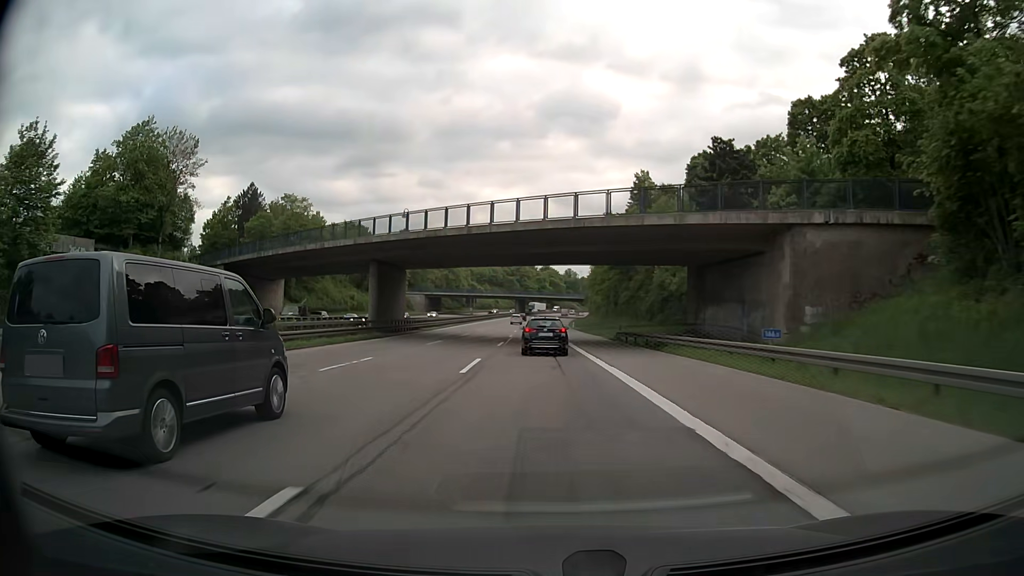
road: motorway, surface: asphalt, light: Day
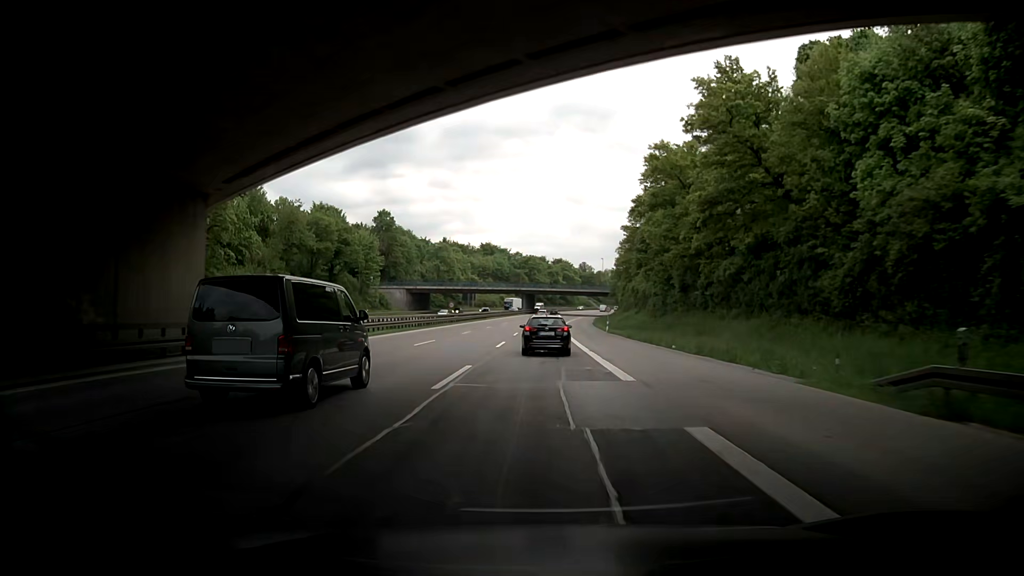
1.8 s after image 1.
(-0.6, +40.3) m; -1°
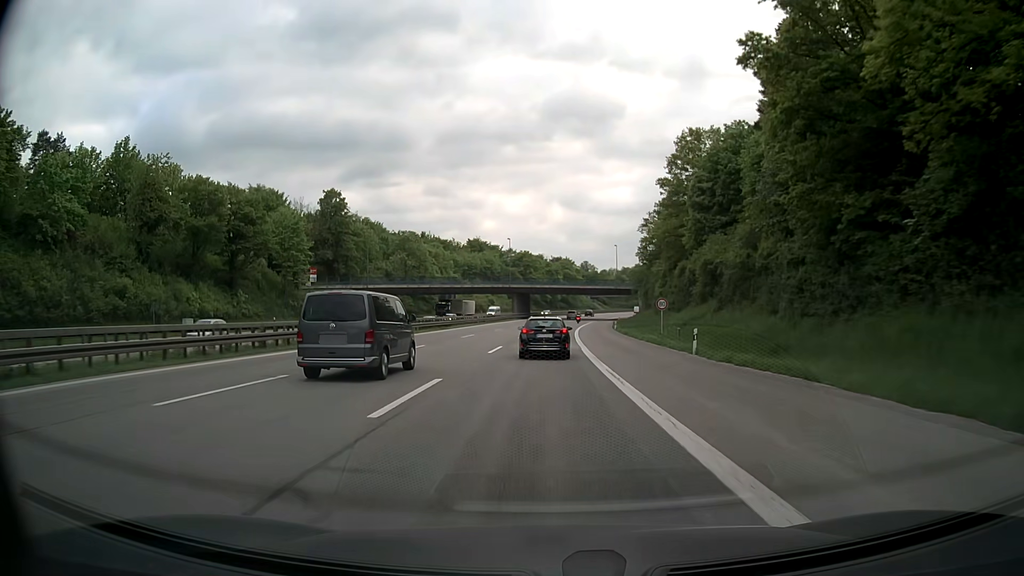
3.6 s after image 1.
(-0.3, +39.7) m; 0°
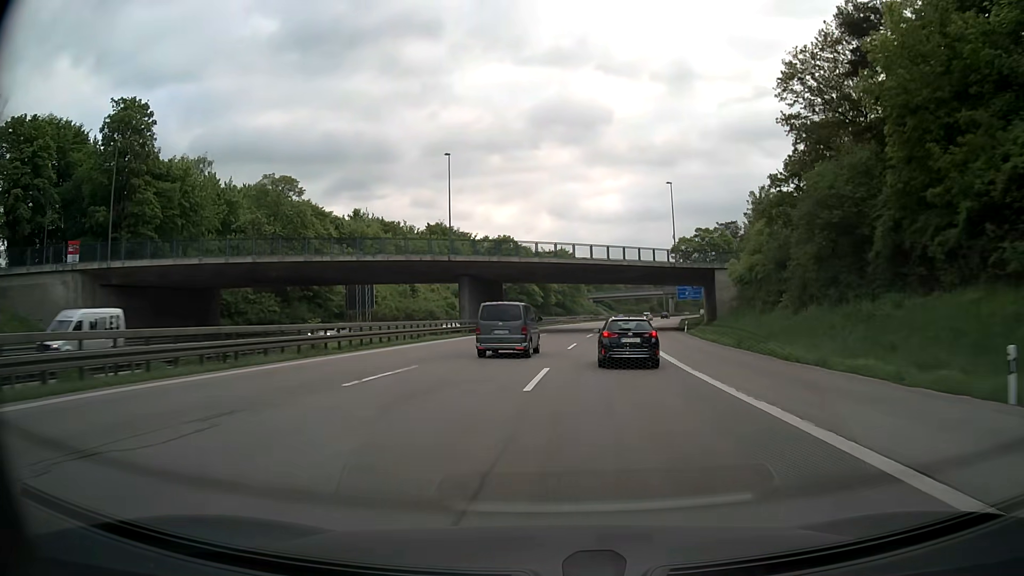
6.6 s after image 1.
(+0.1, +68.3) m; +1°
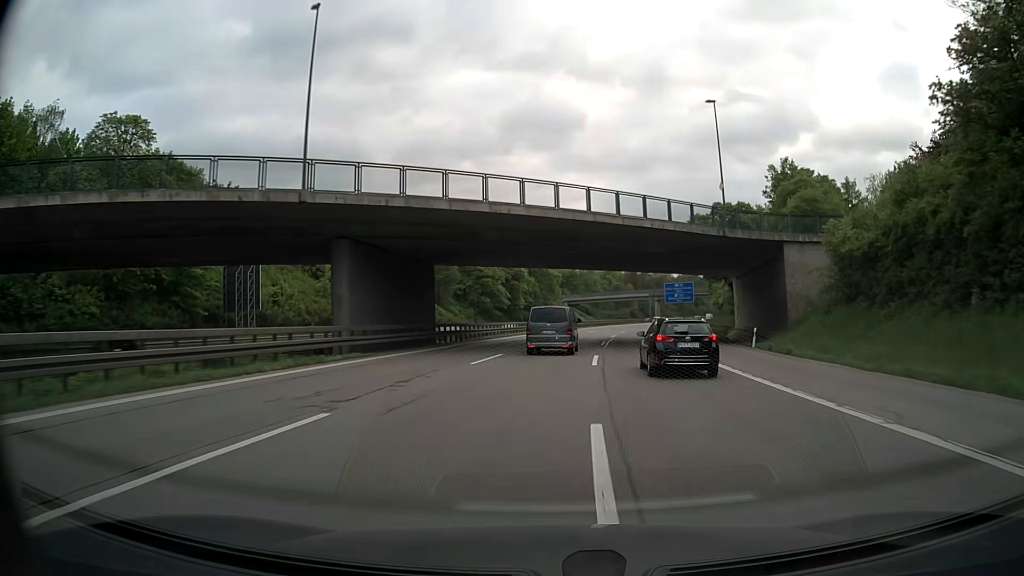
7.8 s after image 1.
(+0.5, +28.3) m; +2°
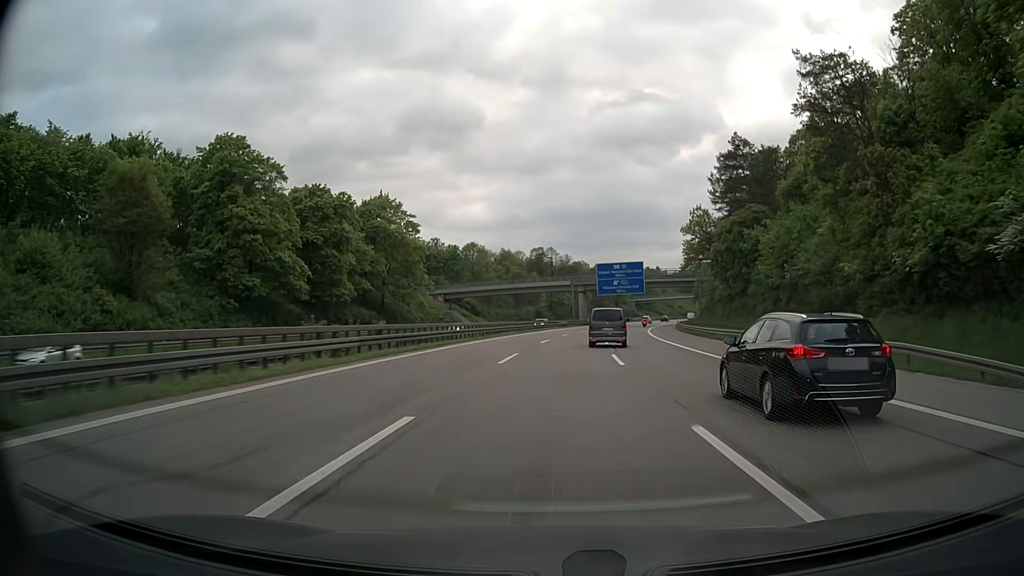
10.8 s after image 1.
(+5.9, +72.3) m; +9°
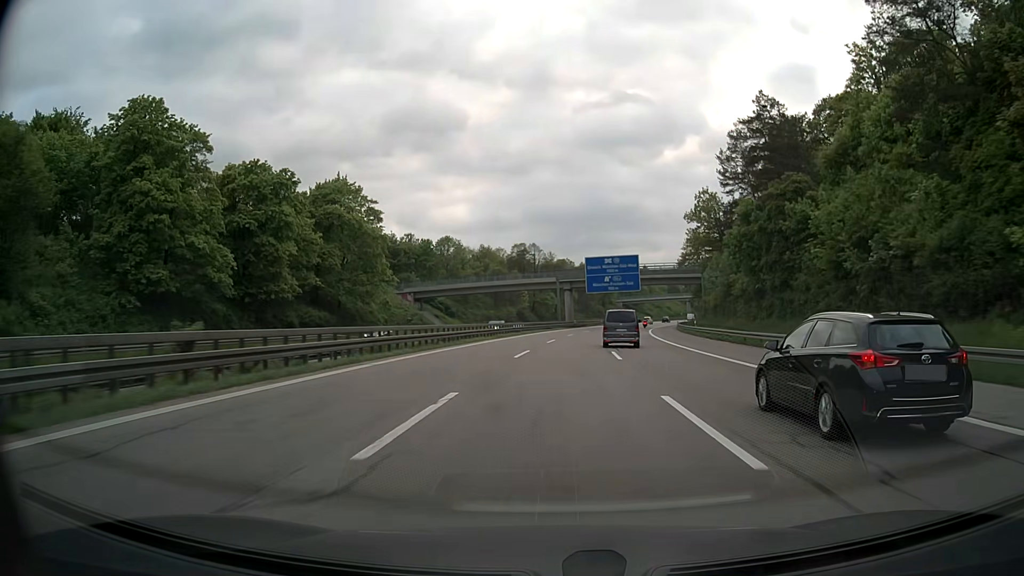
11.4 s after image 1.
(+0.2, +14.7) m; +1°
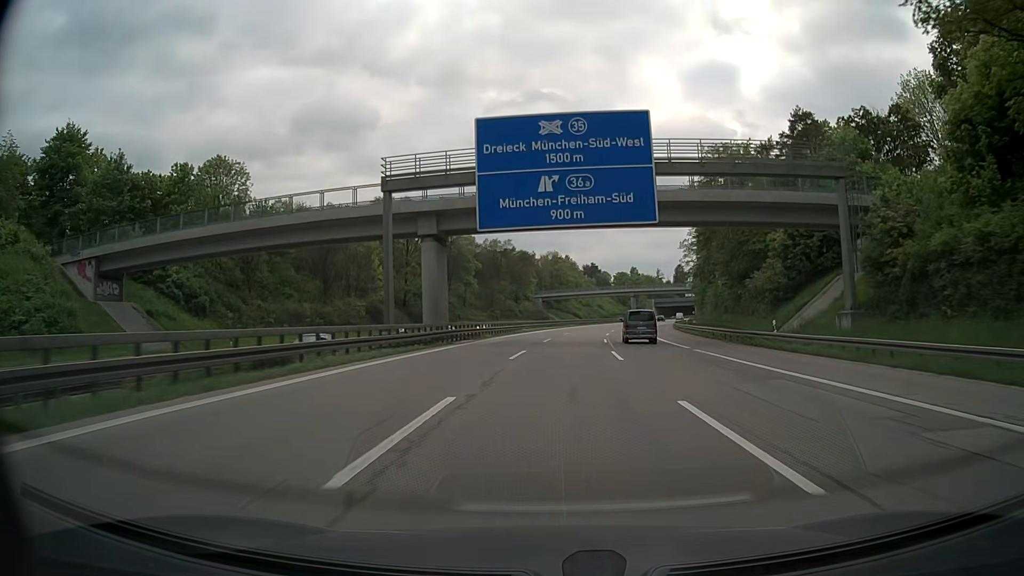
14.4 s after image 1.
(+5.0, +73.2) m; +7°
(0, +10) (0, +20) (+1, +30) (+1, +40) (+2, +50) (+3, +60) (+4, +70) (+5, +80) (+7, +90) (+9, +99) m
